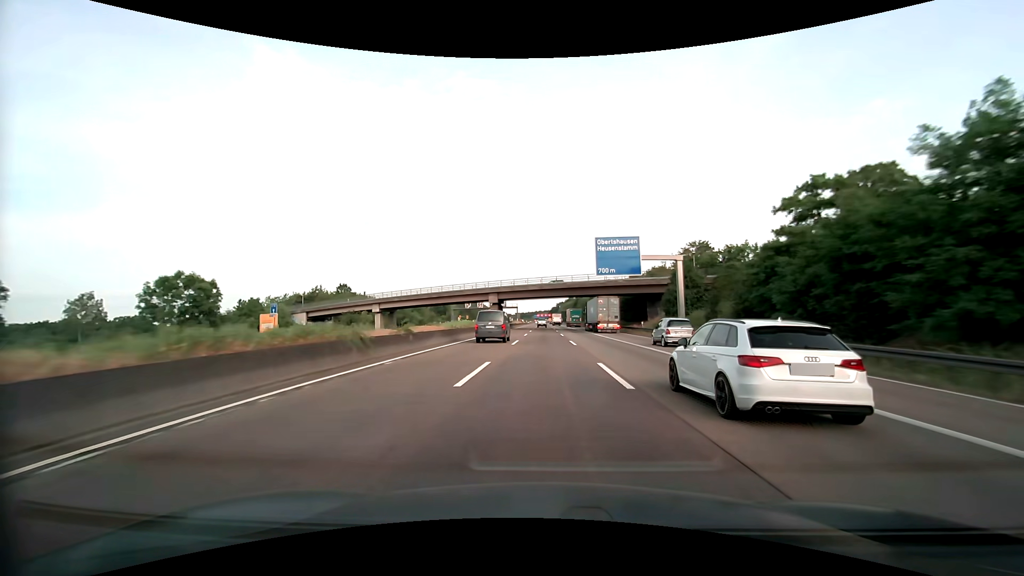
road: motorway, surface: asphalt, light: Day
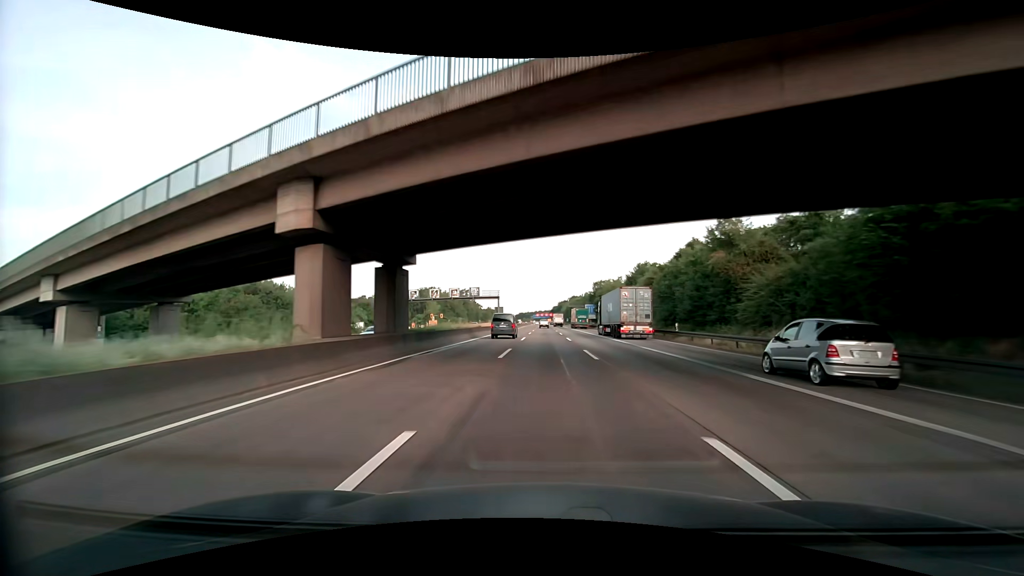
(-0.1, +64.0) m; 0°
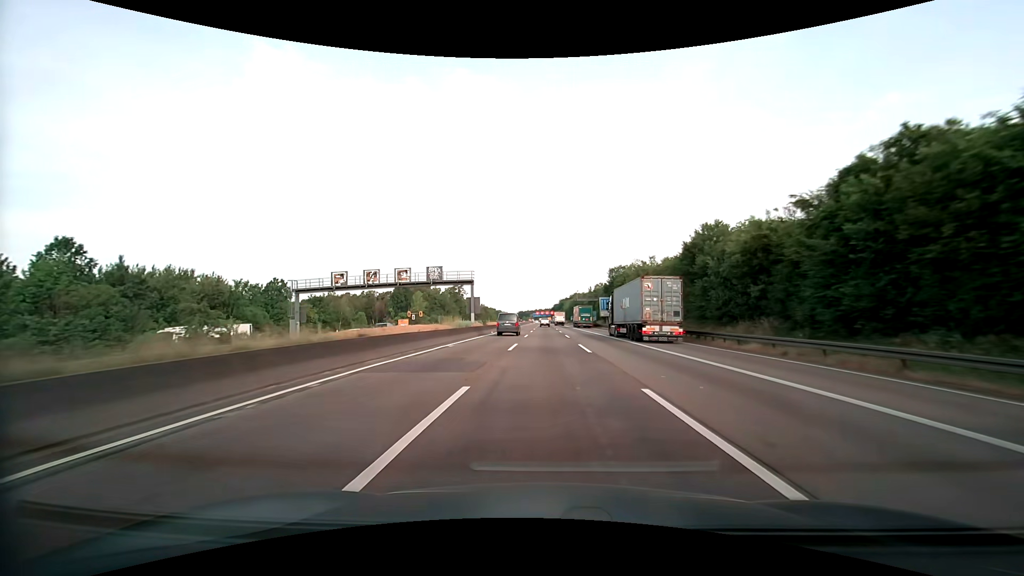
(0.0, +32.1) m; 0°
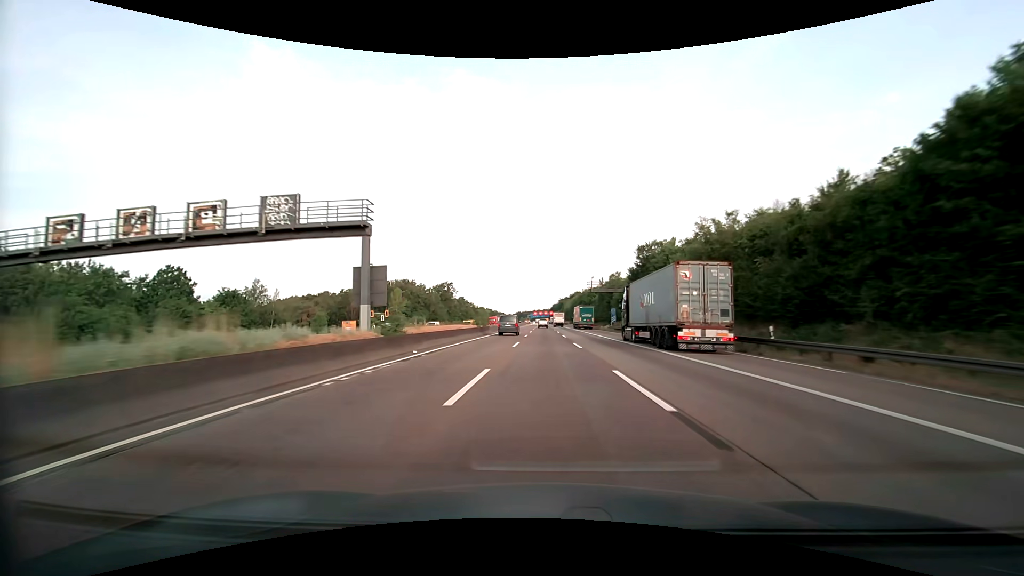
(+0.2, +32.1) m; 0°
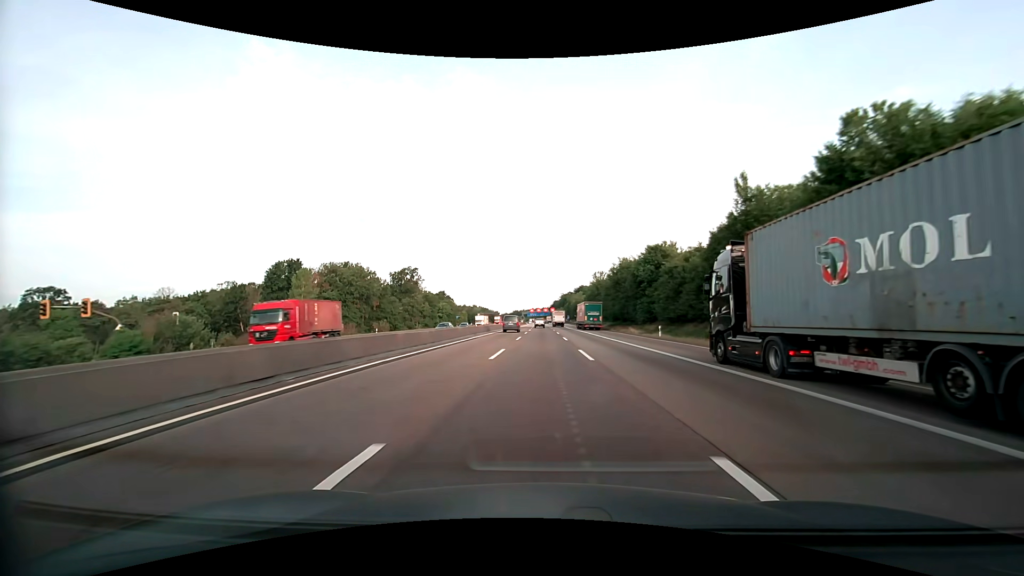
(+0.3, +80.5) m; 0°
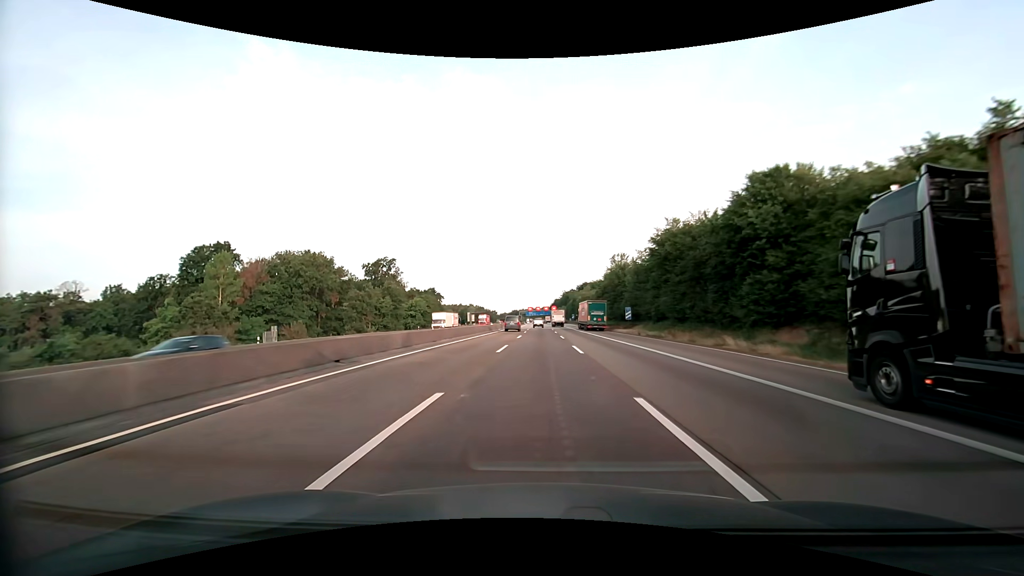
(0.0, +32.3) m; 0°
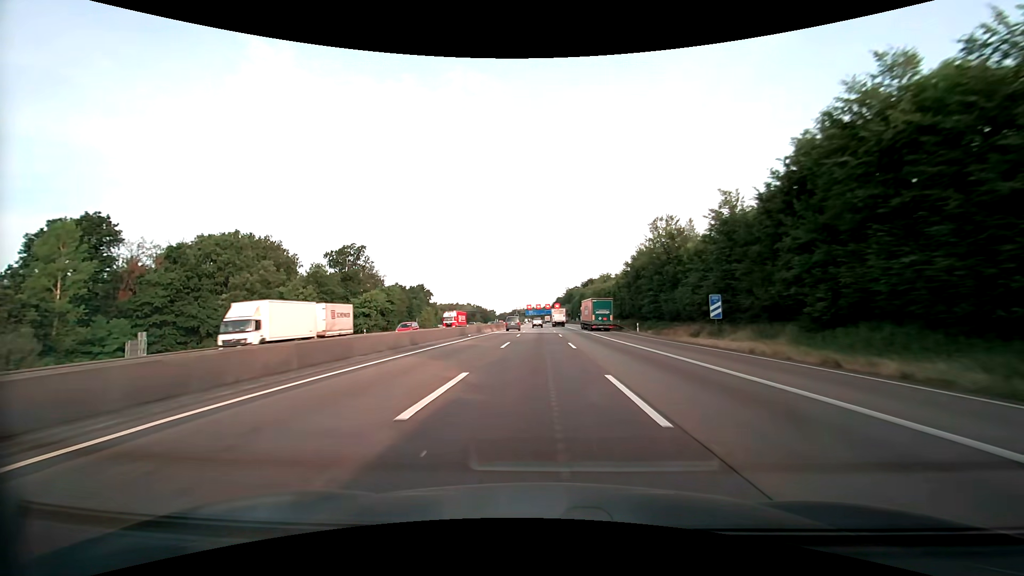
(-0.1, +32.3) m; 0°
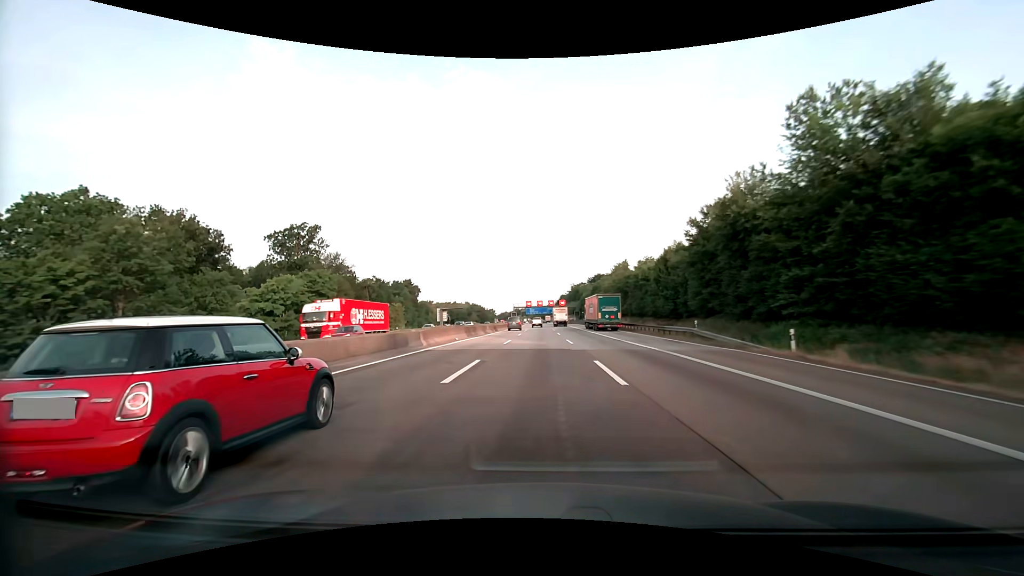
(-0.1, +32.3) m; 0°
(0, +10) (0, +20) (0, +30) (0, +40) (0, +50) (0, +60) (0, +70) (-1, +80) (-1, +90) (-1, +100) m
